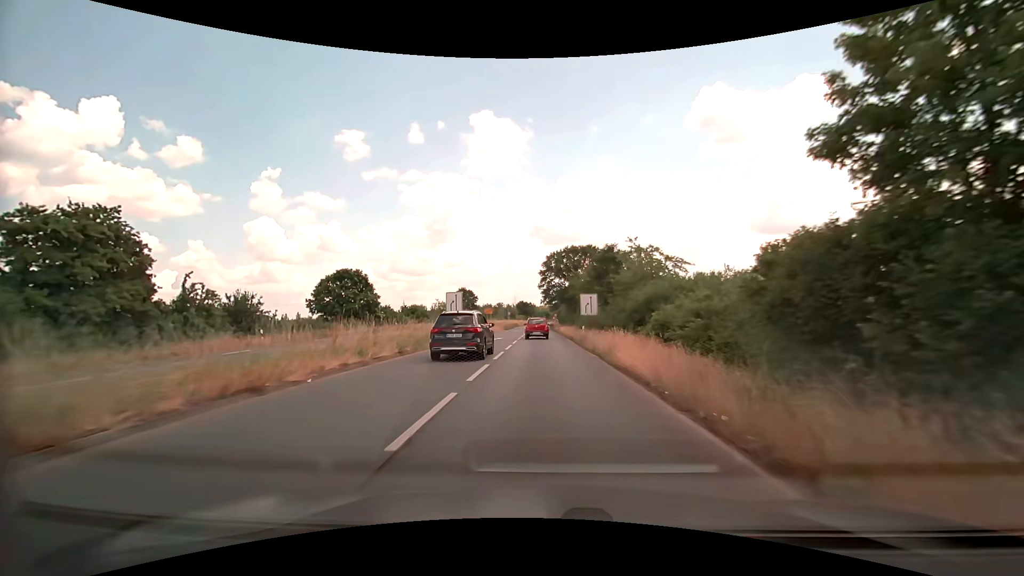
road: primary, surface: asphalt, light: Day
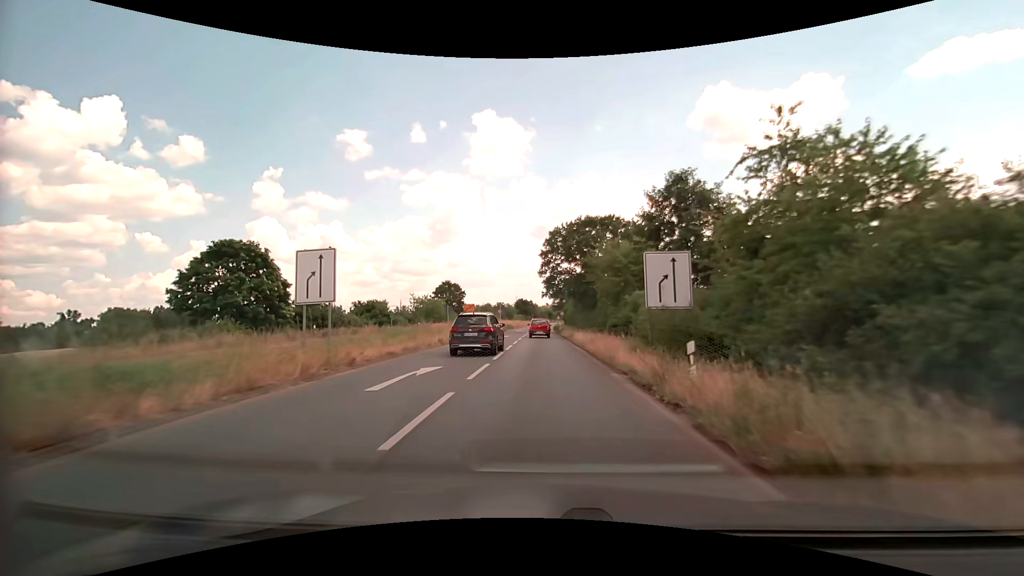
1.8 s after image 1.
(+0.2, +23.8) m; 0°
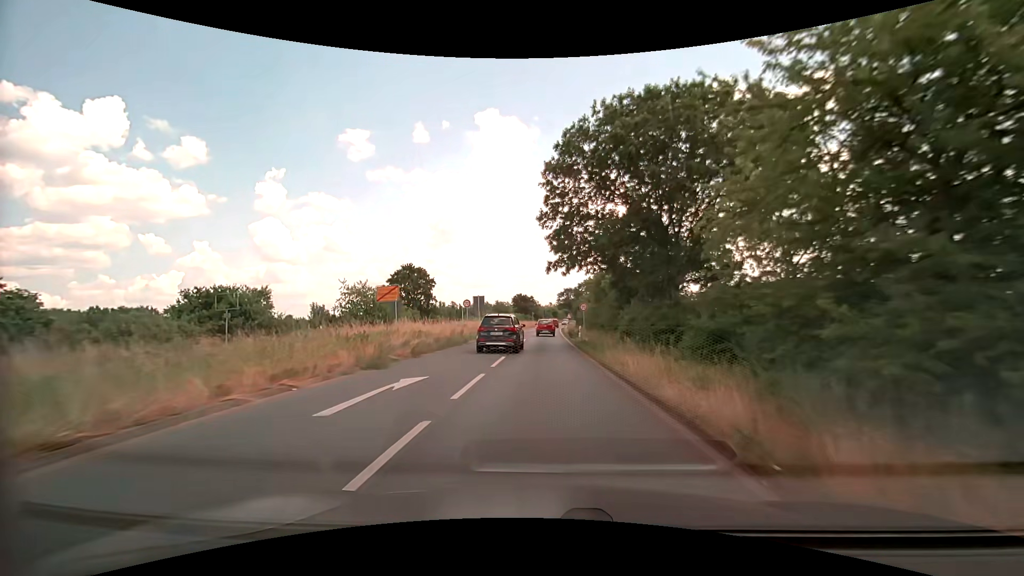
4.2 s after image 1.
(0.0, +32.7) m; 0°
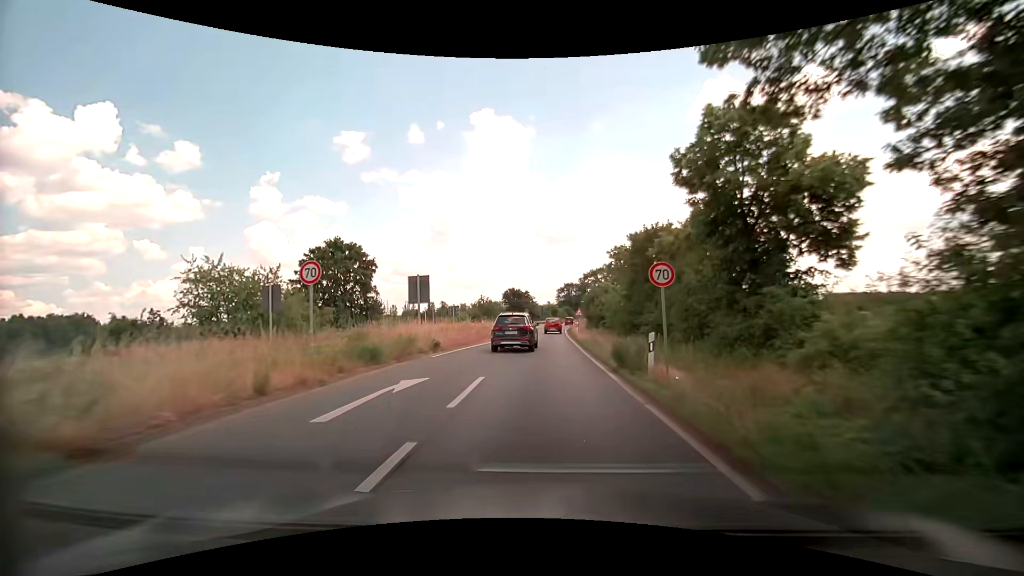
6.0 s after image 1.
(0.0, +25.1) m; 0°
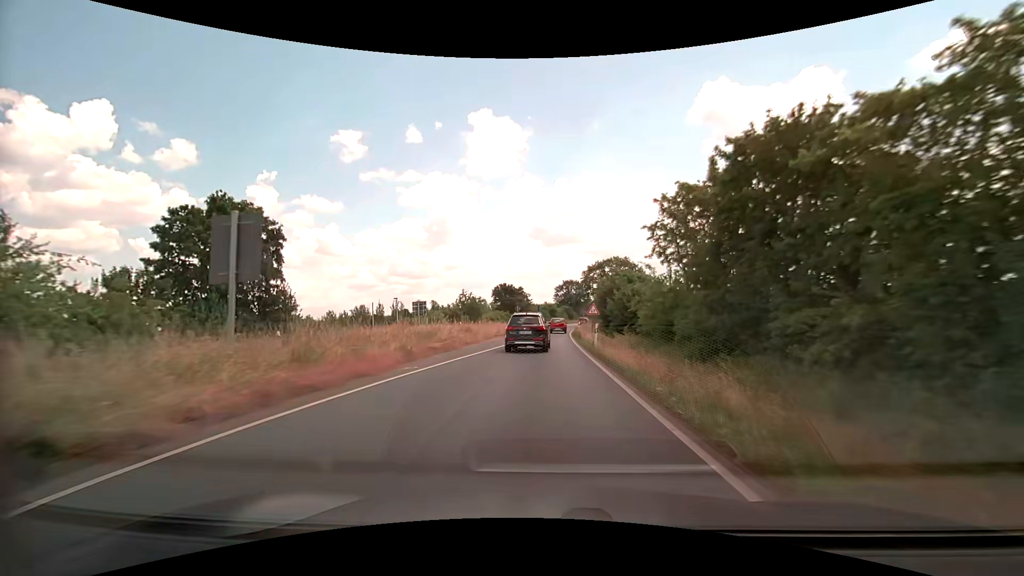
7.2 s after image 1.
(0.0, +17.0) m; 0°
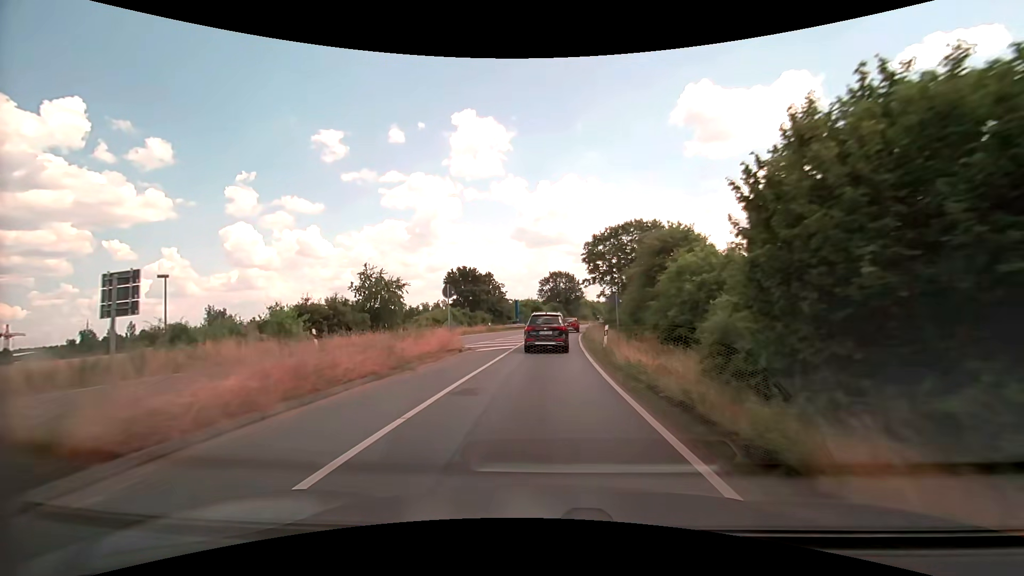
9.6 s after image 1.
(+0.6, +33.8) m; +2°
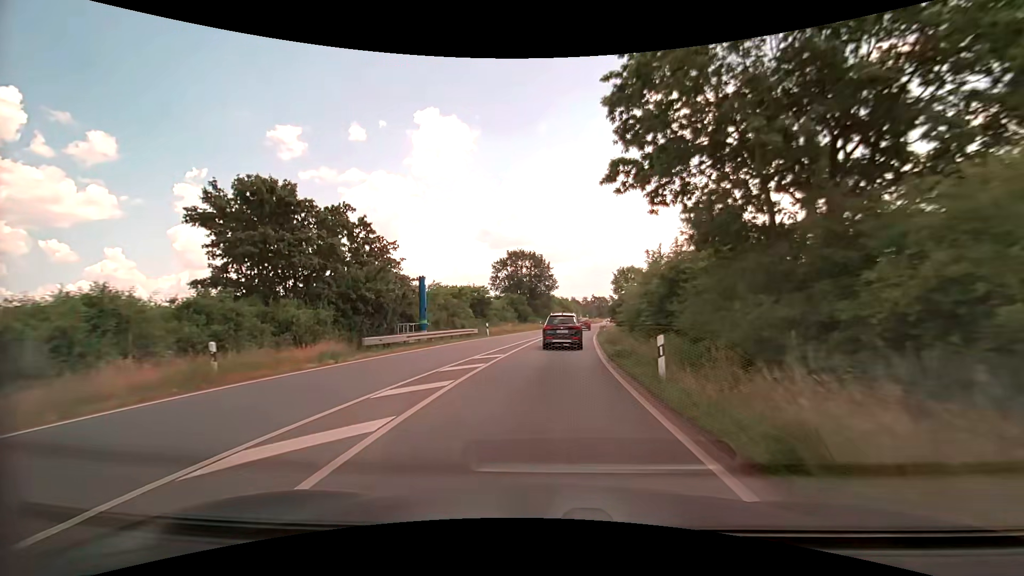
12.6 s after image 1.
(+1.3, +41.0) m; +4°
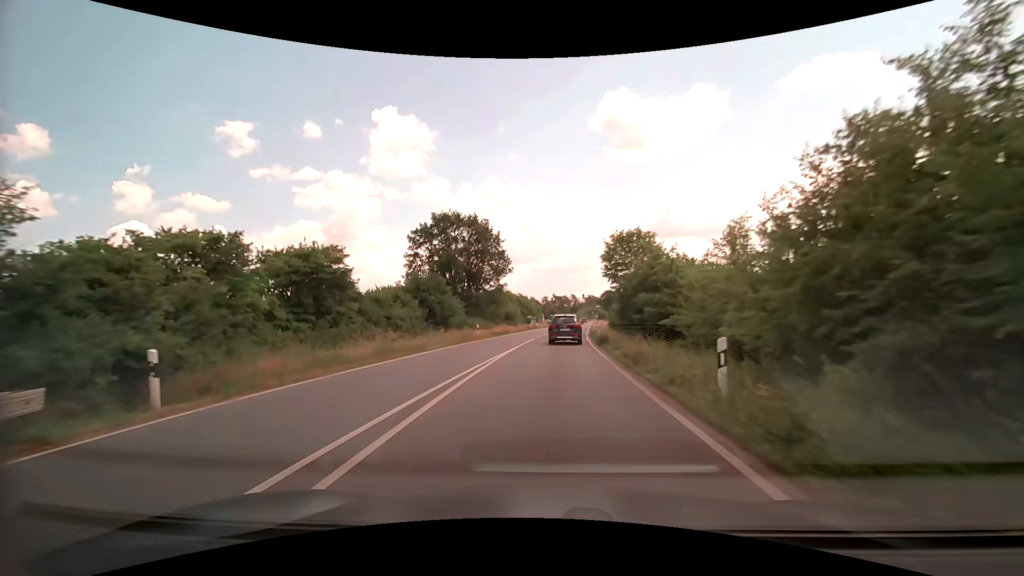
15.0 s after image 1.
(+1.3, +32.3) m; +4°
(0, +10) (+1, +20) (+1, +30) (+2, +40) (+3, +50) (+4, +60) (+5, +70) (+6, +80) (+7, +90) (+8, +100) m
